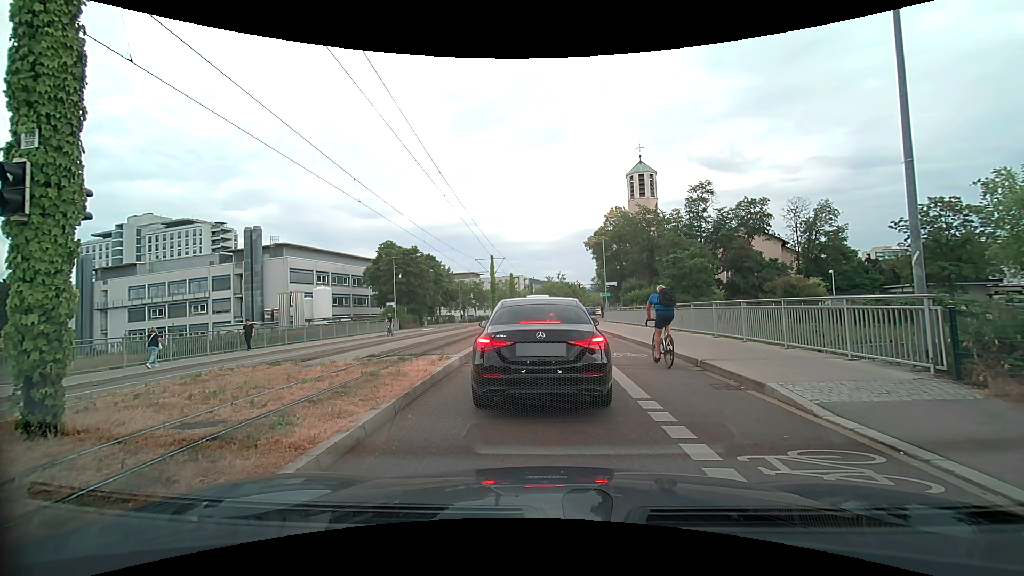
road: secondary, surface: asphalt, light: Day
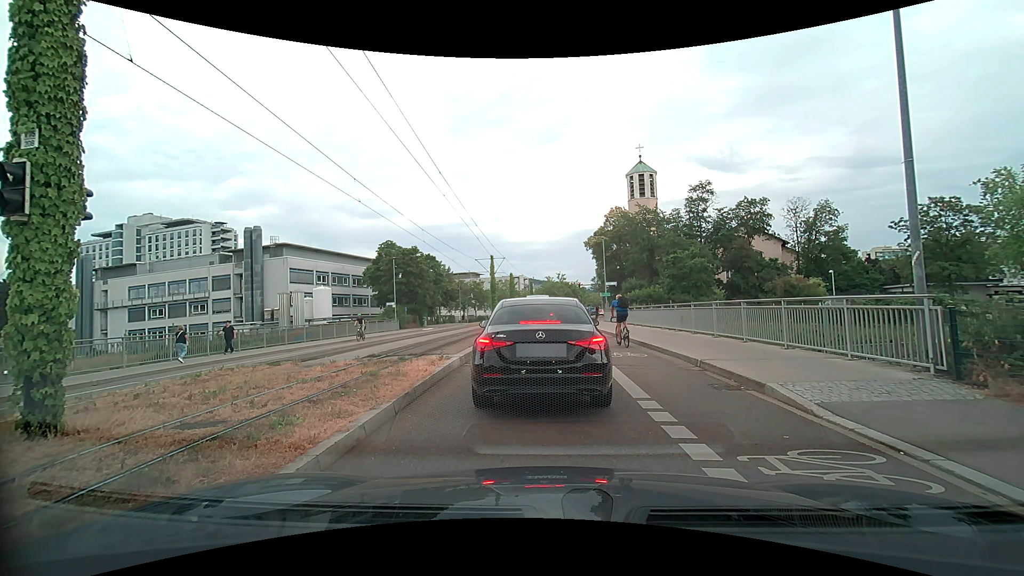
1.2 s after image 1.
(0.0, 0.0) m; 0°
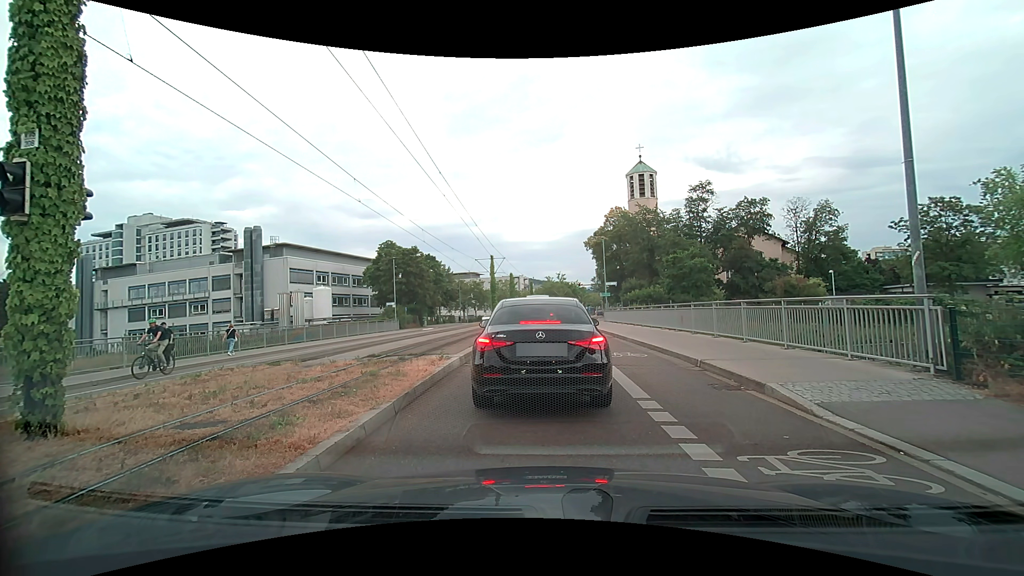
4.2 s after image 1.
(0.0, 0.0) m; 0°
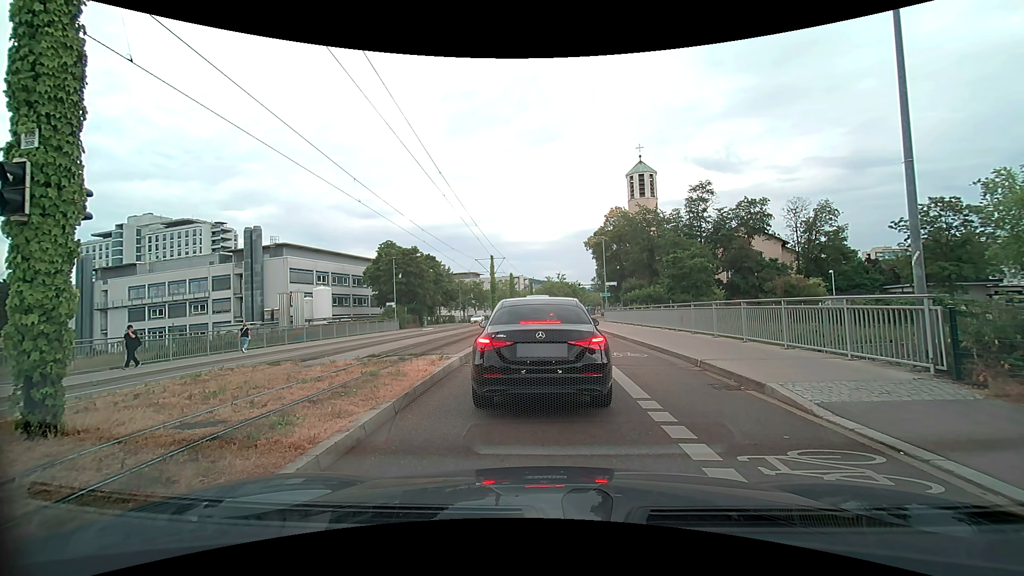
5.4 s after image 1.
(0.0, 0.0) m; 0°
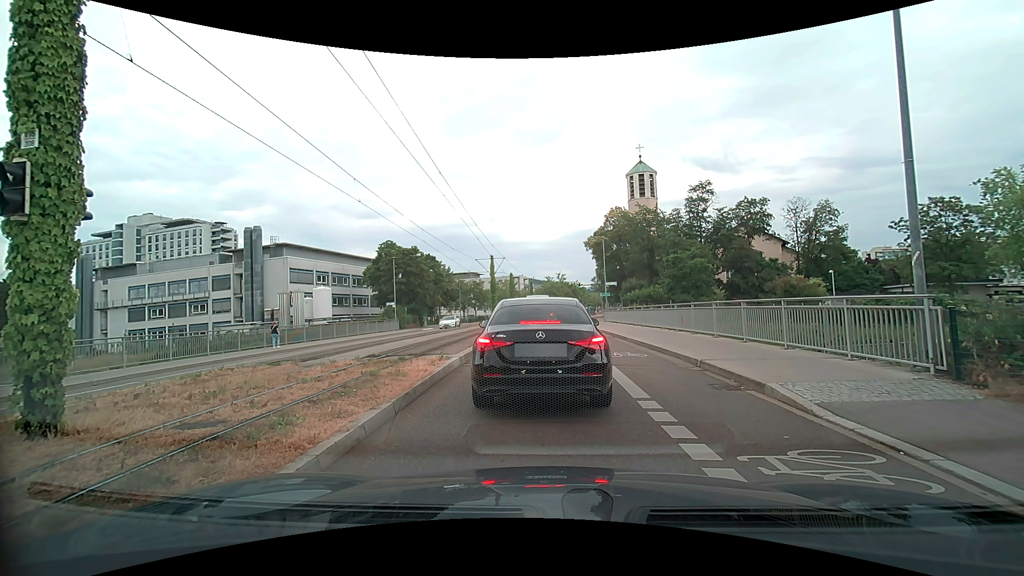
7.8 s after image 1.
(0.0, 0.0) m; 0°
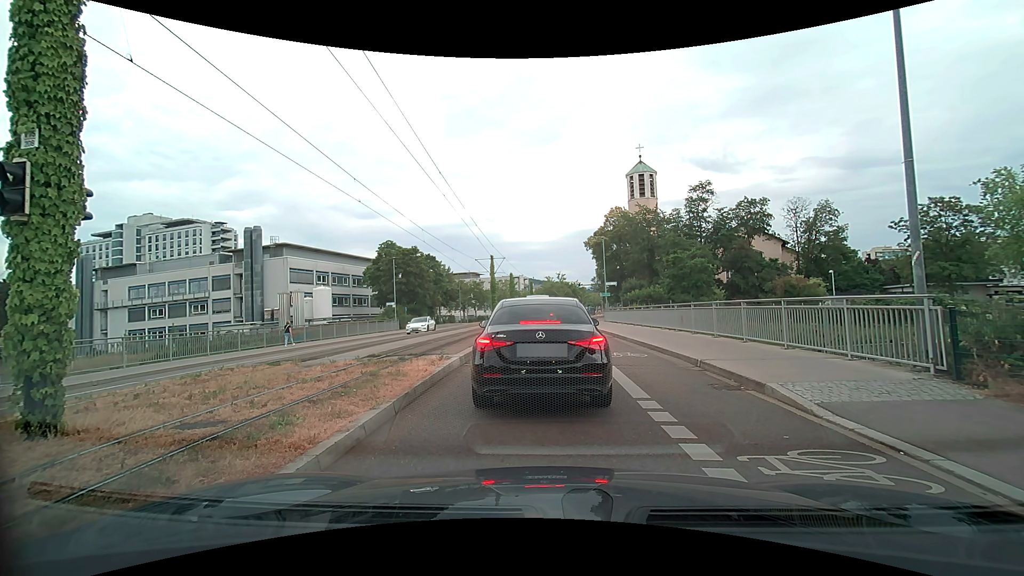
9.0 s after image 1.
(0.0, 0.0) m; 0°
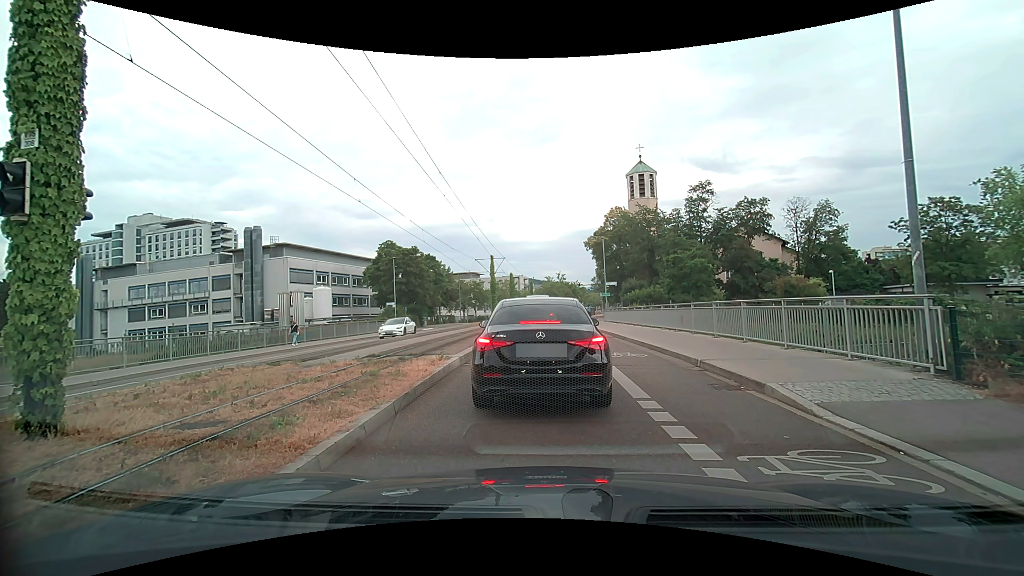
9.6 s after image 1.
(0.0, 0.0) m; 0°
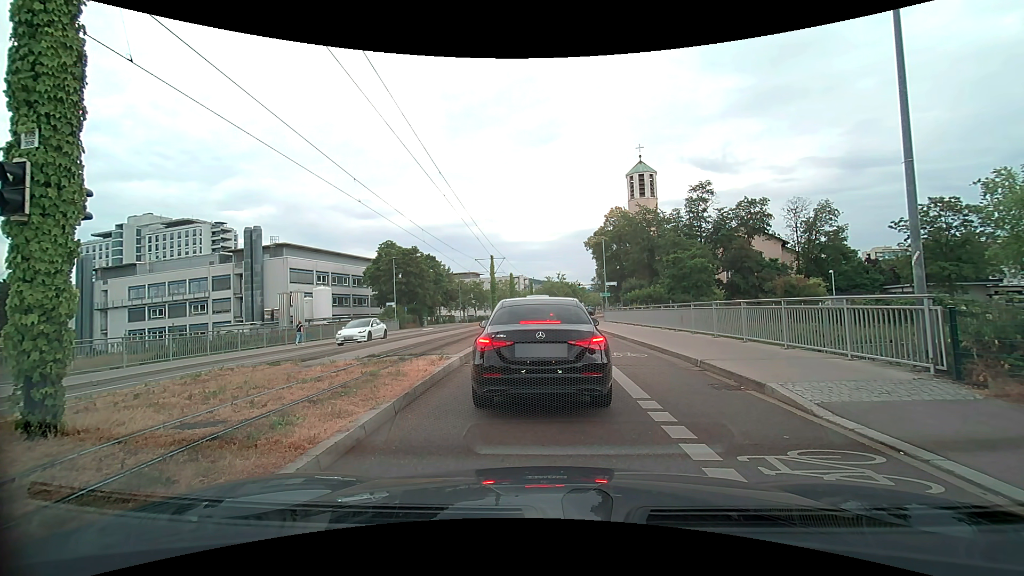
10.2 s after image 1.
(0.0, 0.0) m; 0°
